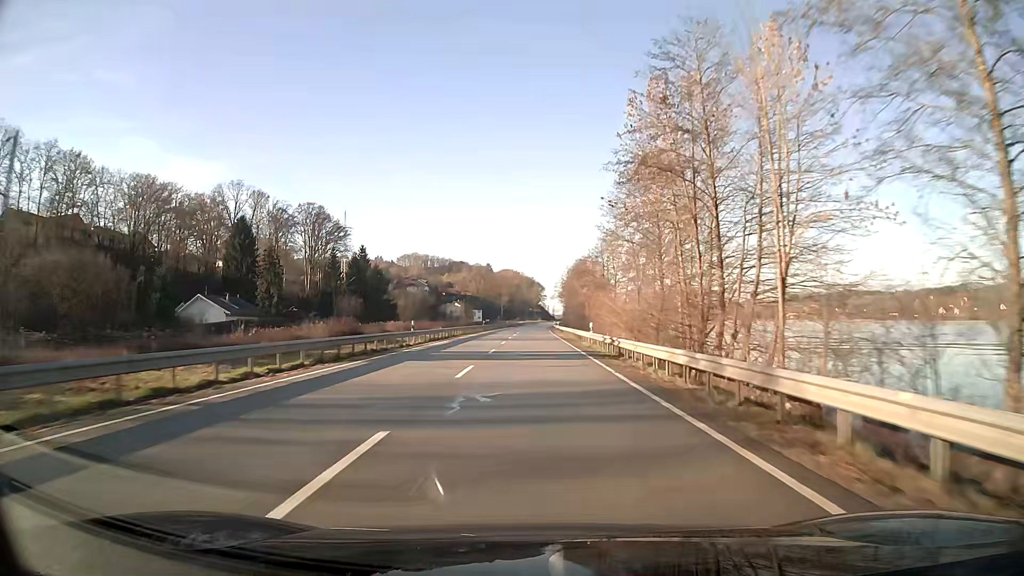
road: unclassified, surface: asphalt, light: Day
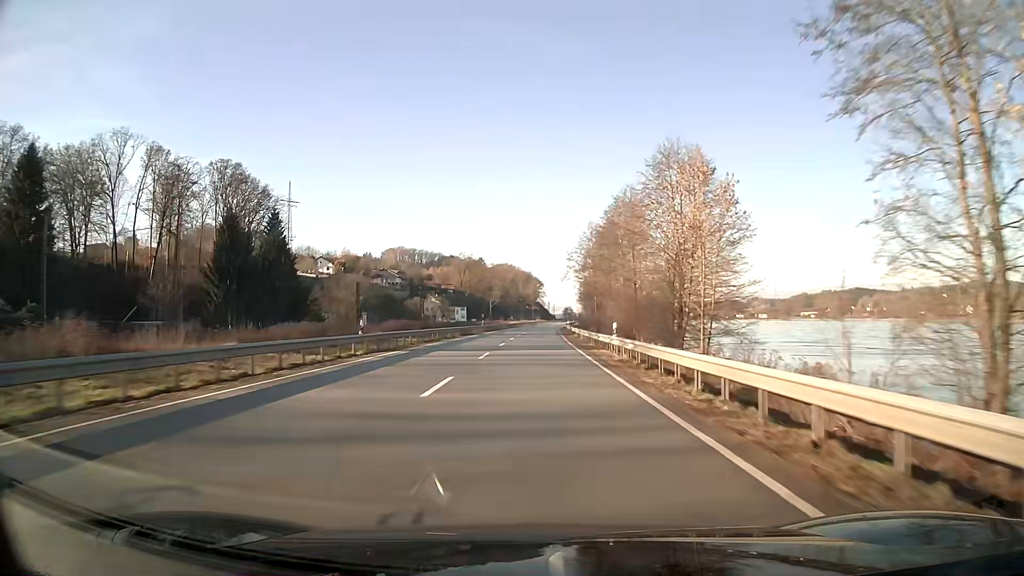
(+0.1, +63.9) m; 0°
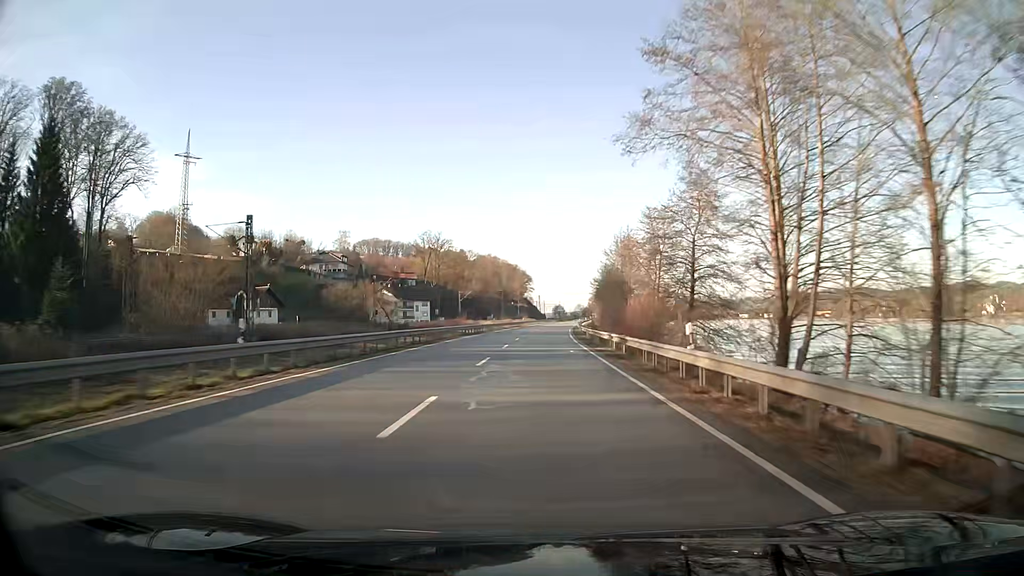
(+0.5, +64.0) m; +1°
